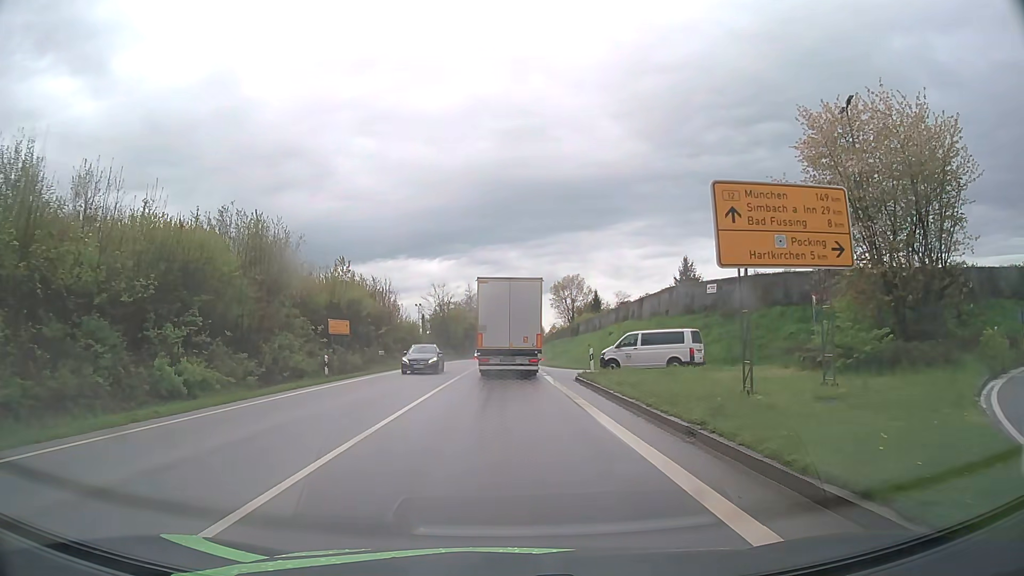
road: primary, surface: asphalt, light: Day
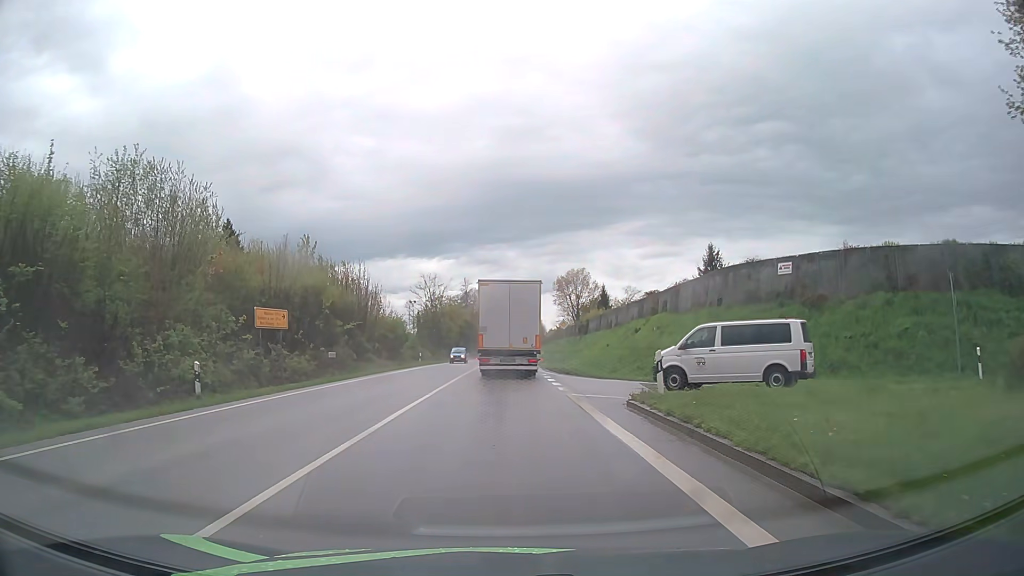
(0.0, +11.7) m; 0°
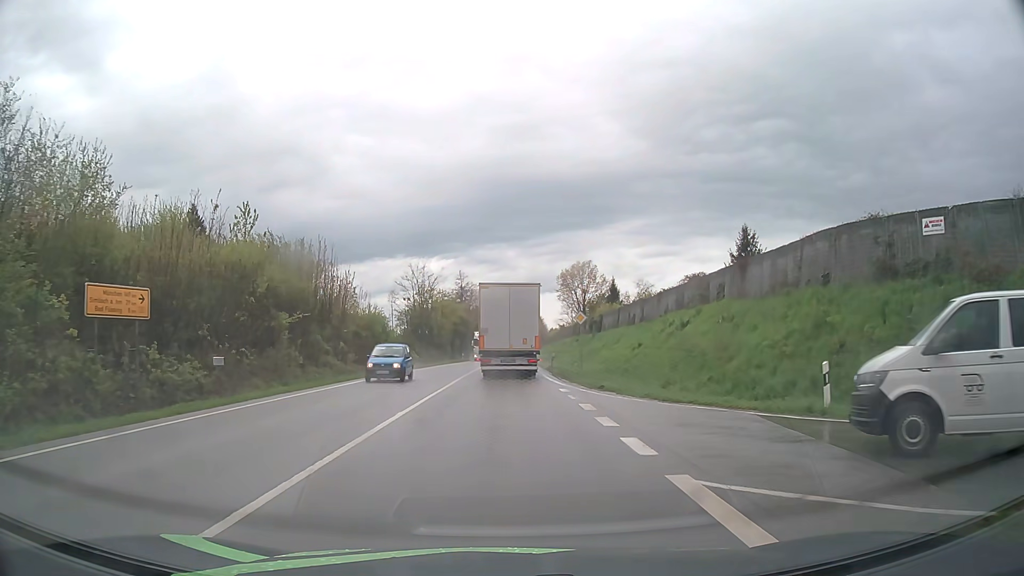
(0.0, +12.2) m; 0°
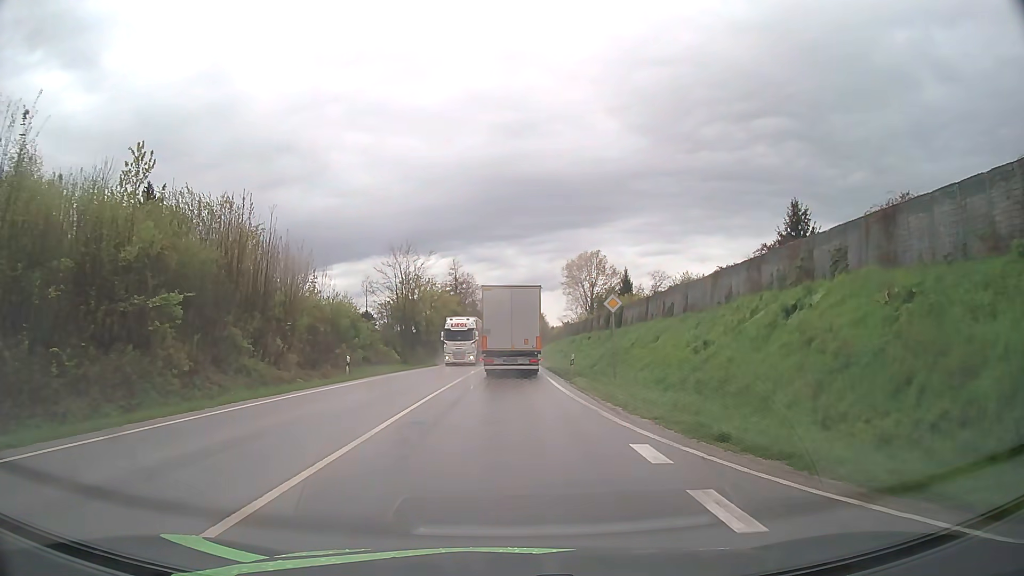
(0.0, +12.7) m; 0°
(0, +10) (0, +20) (0, +30) (0, +40) (0, +50) (0, +60) (0, +70) (+1, +80) (+1, +90) (+1, +100) m
